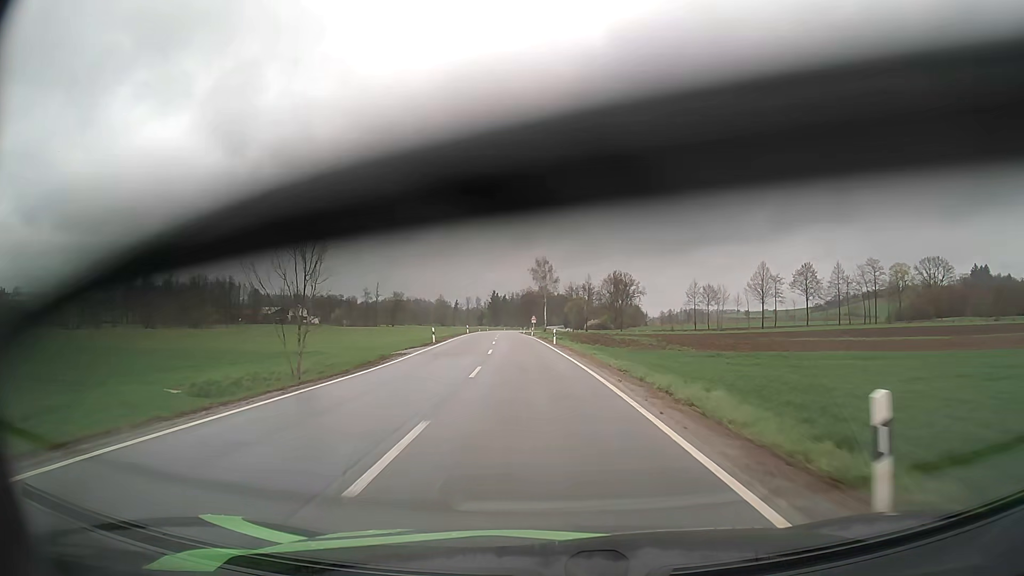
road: secondary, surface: asphalt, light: Day
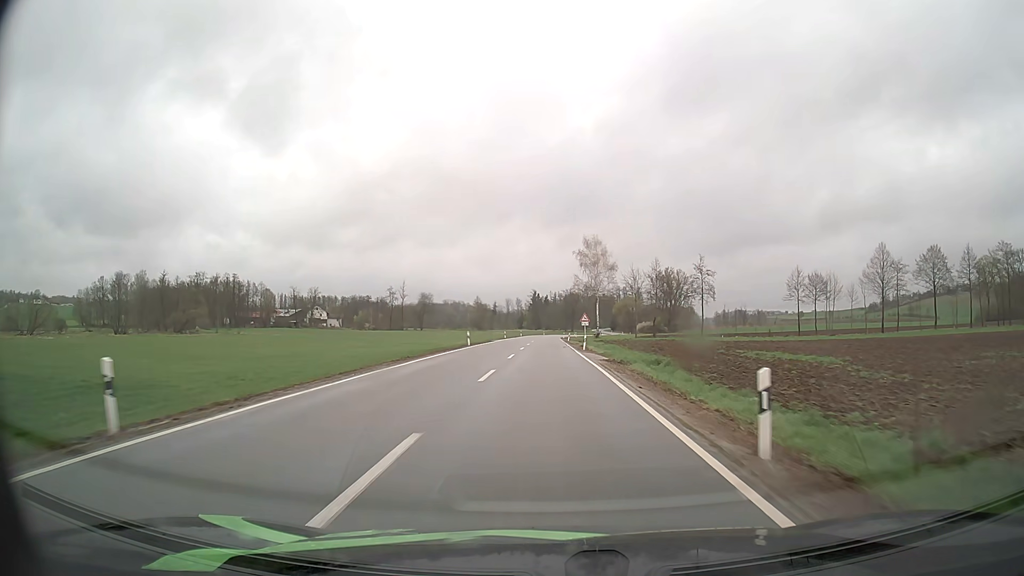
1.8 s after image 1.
(-1.5, +36.3) m; -4°
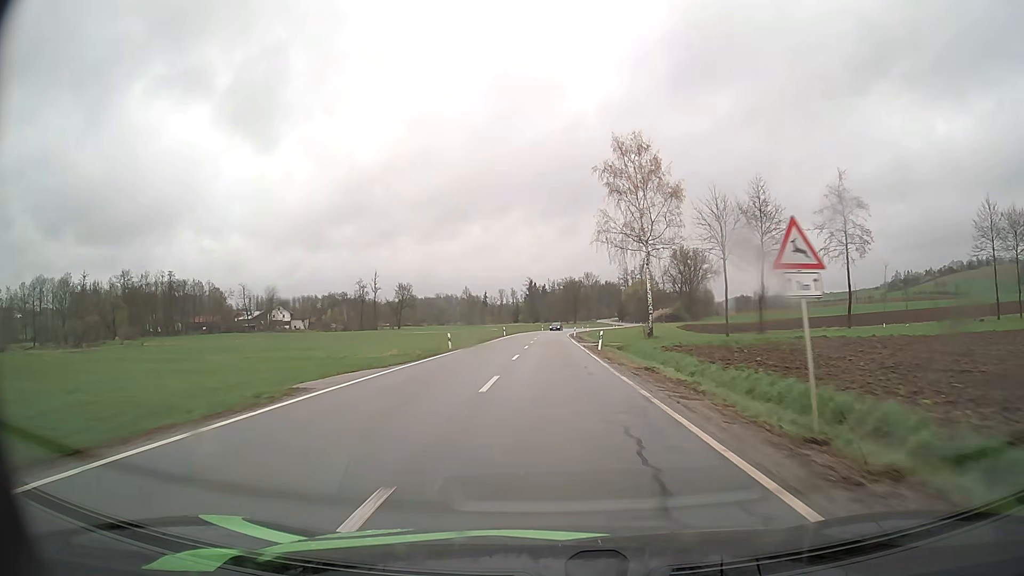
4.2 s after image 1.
(-0.2, +48.9) m; 0°
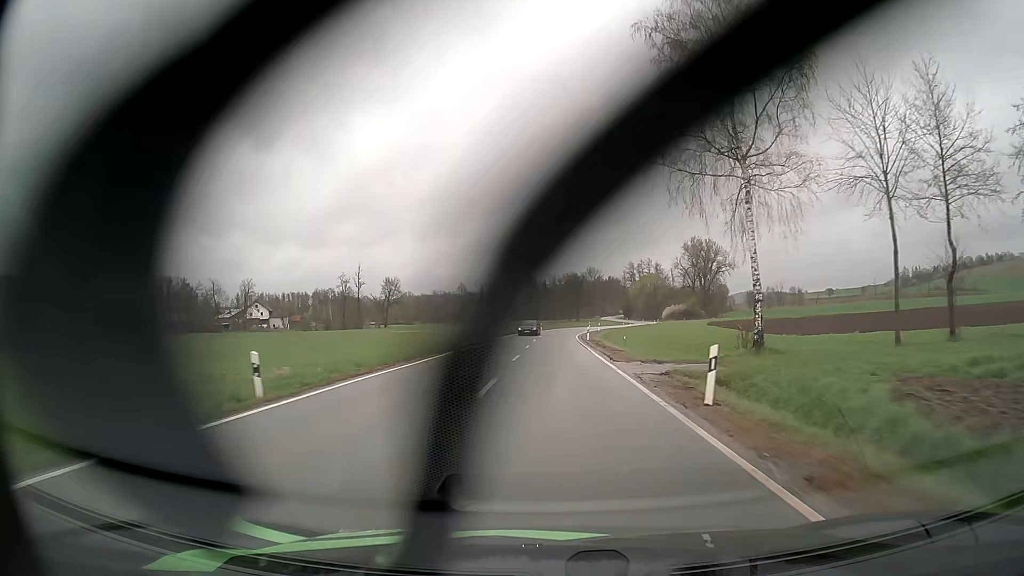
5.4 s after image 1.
(0.0, +24.4) m; 0°
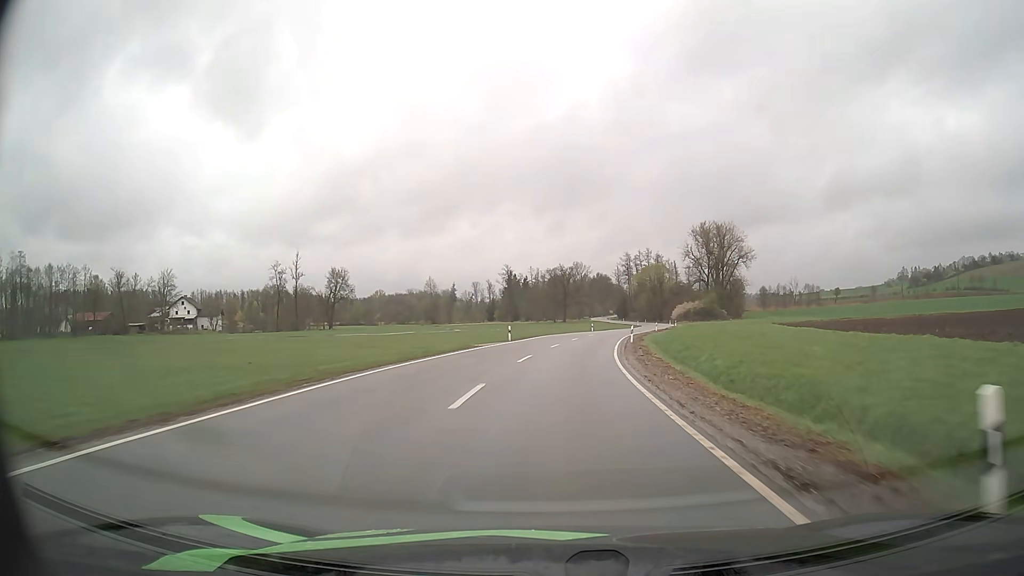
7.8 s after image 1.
(+0.3, +48.0) m; +1°
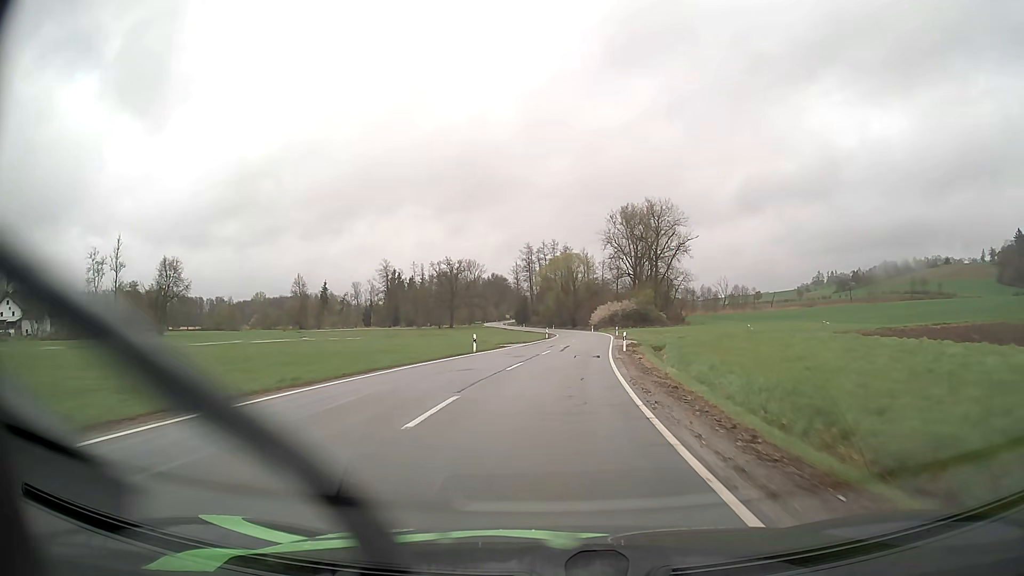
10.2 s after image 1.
(+3.5, +47.5) m; +9°
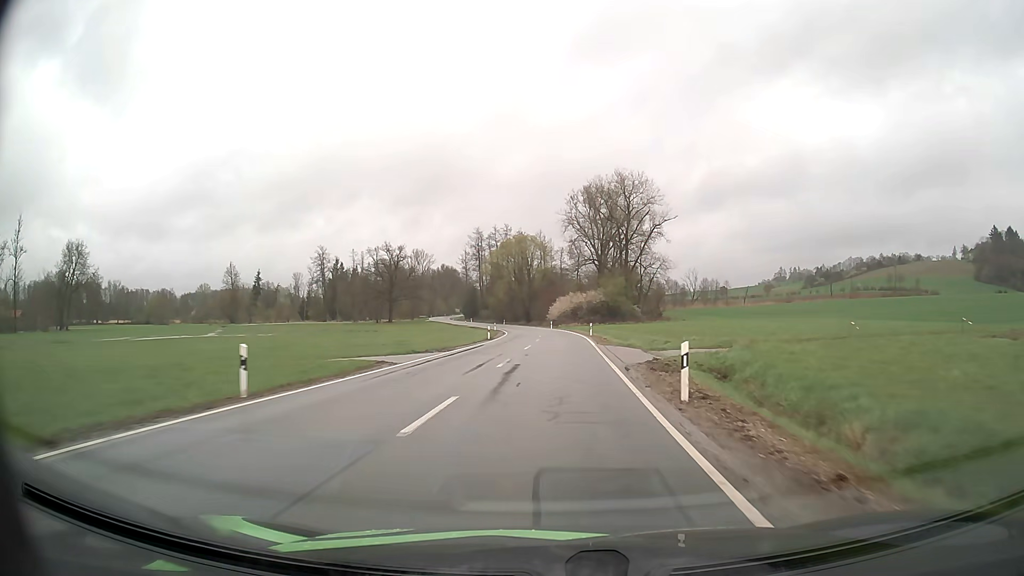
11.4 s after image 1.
(+0.8, +24.0) m; +4°
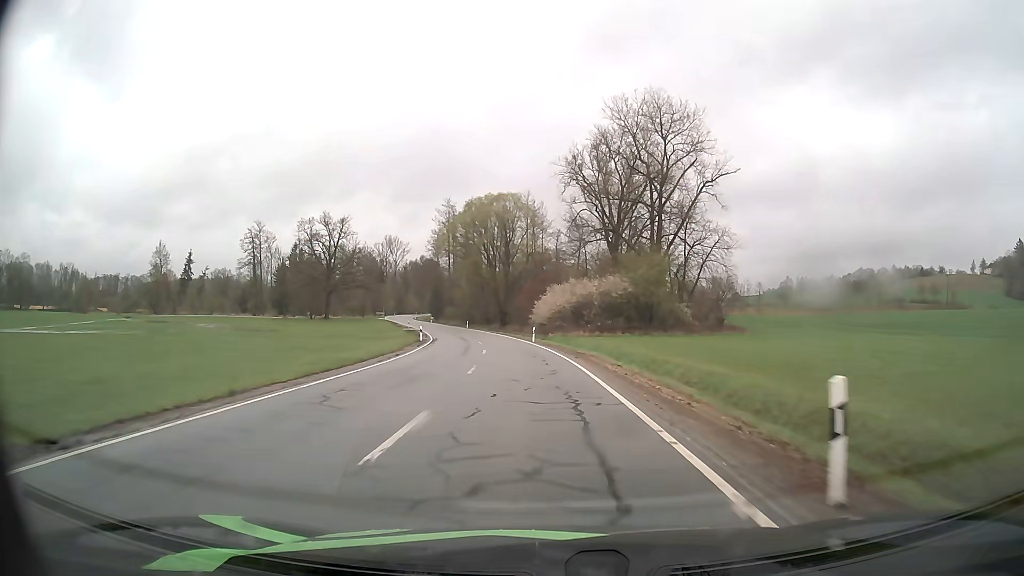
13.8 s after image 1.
(+1.1, +47.6) m; +1°
(0, +10) (0, +20) (-1, +30) (-2, +40) (-4, +50) (-6, +60) (-8, +69) (-10, +79) (-13, +89) (-16, +98) m
